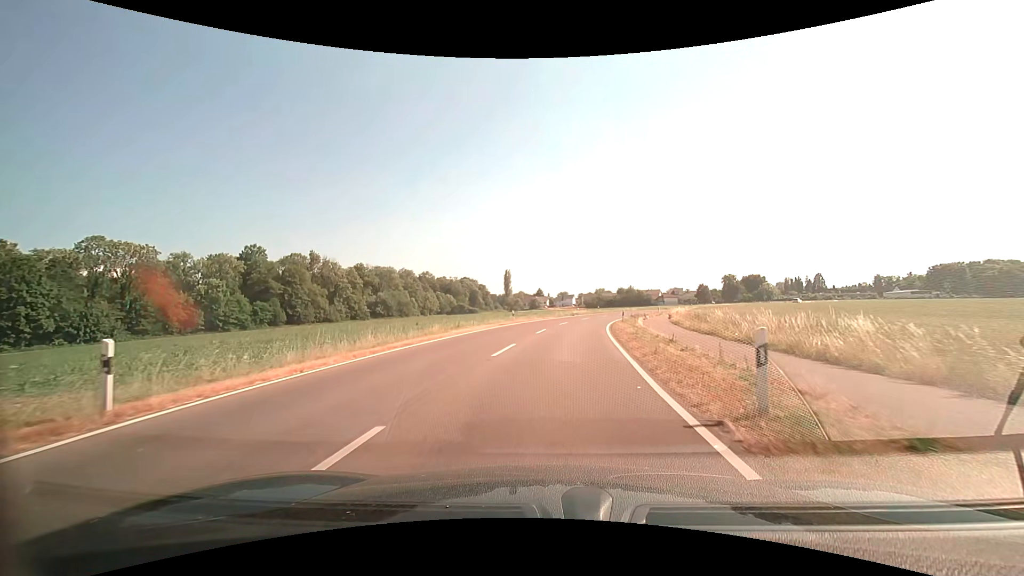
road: tertiary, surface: asphalt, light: Day
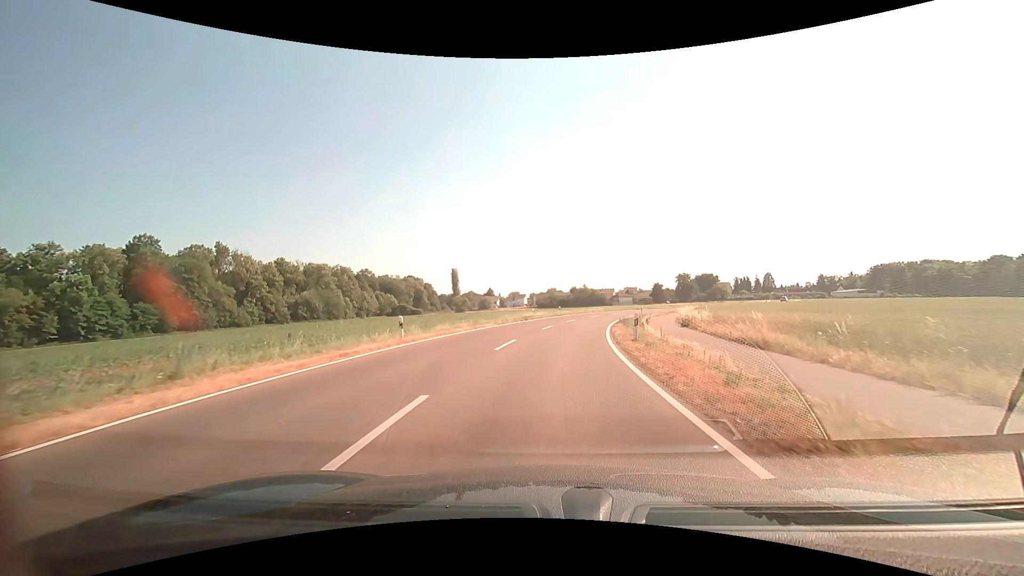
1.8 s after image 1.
(+0.9, +21.8) m; +5°
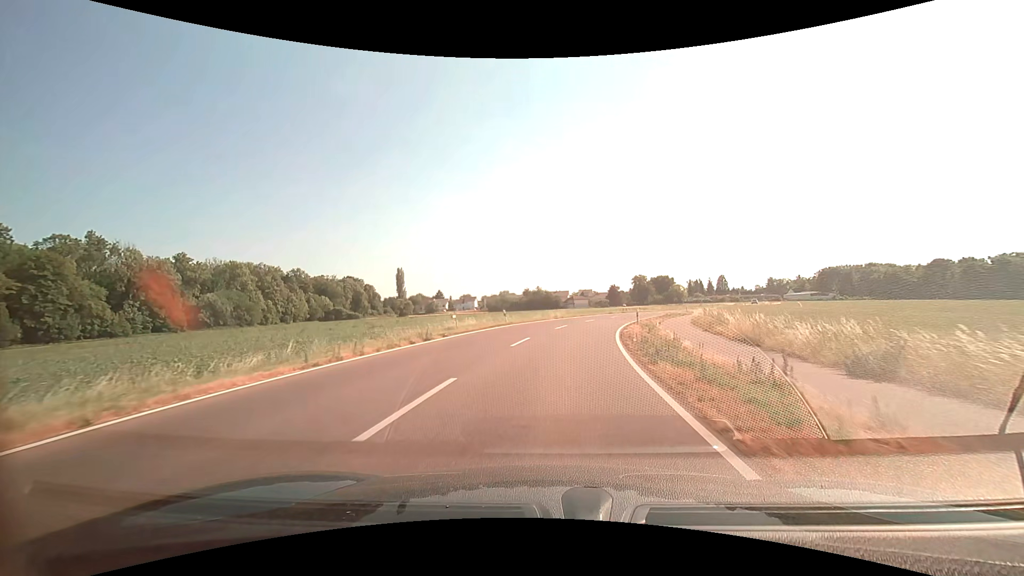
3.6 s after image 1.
(+1.1, +22.1) m; +5°
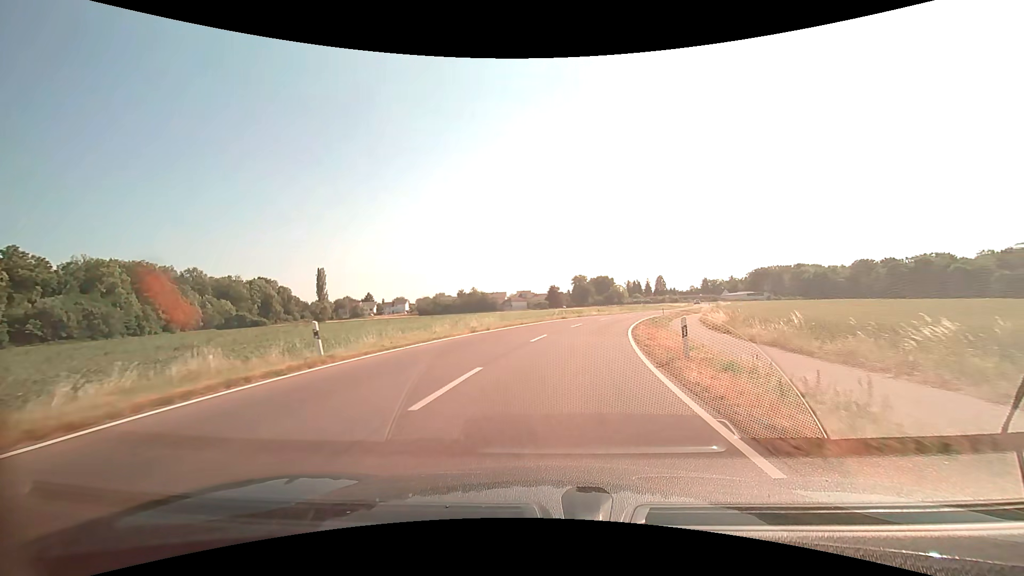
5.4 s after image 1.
(+1.3, +22.4) m; +7°
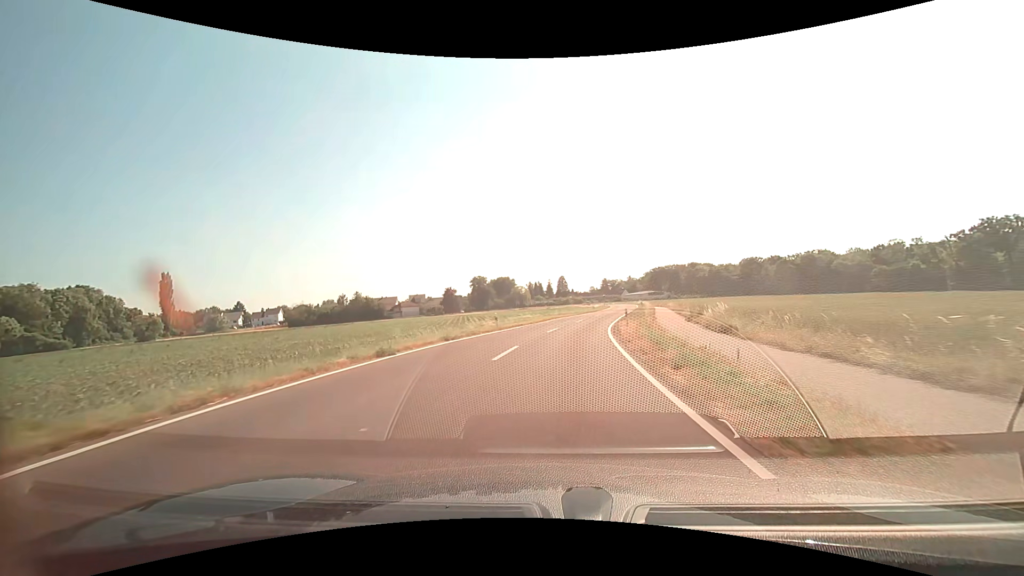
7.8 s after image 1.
(+3.1, +29.8) m; +11°
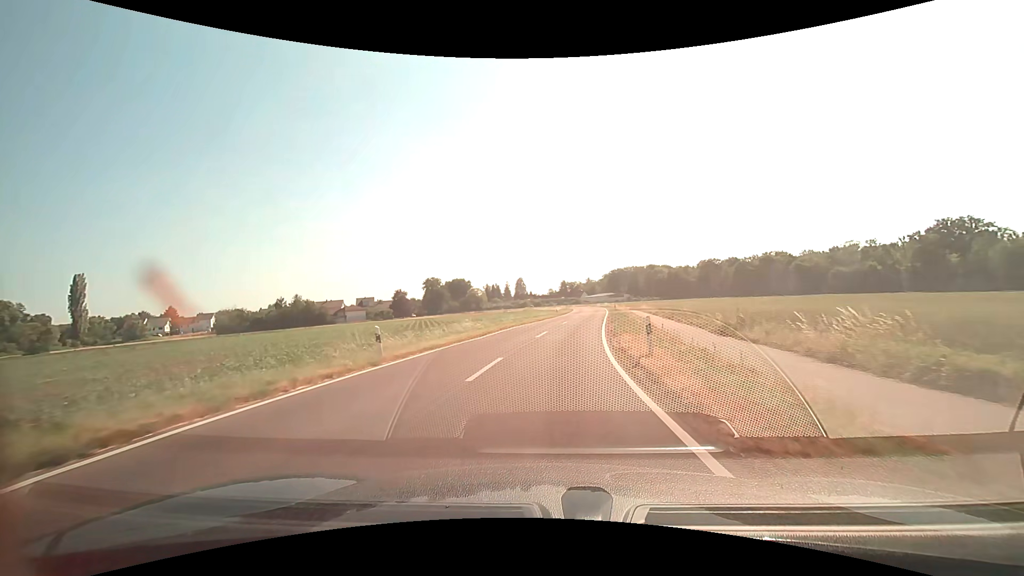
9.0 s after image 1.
(+0.6, +14.7) m; +5°
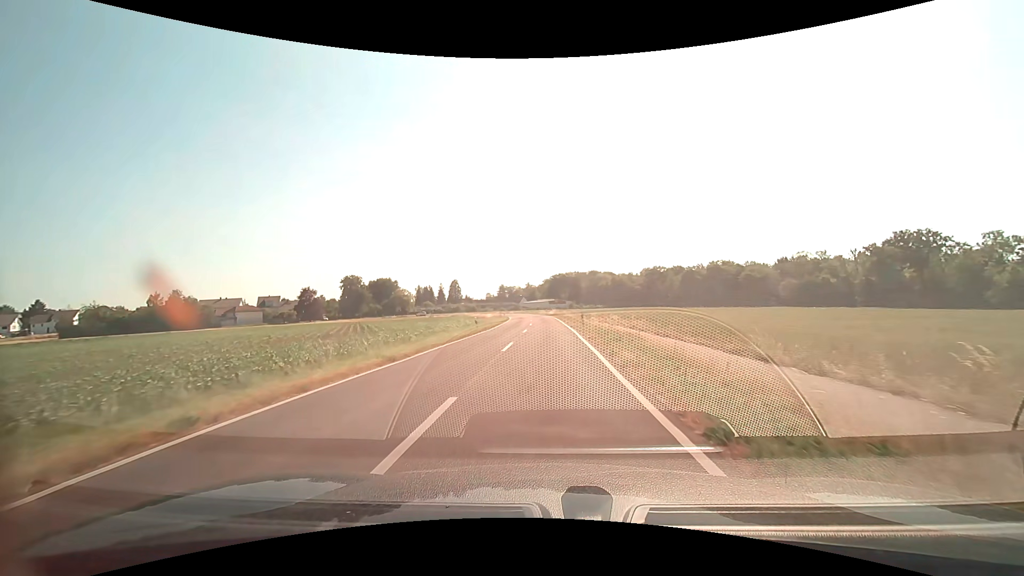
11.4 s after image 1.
(+1.8, +29.2) m; +7°
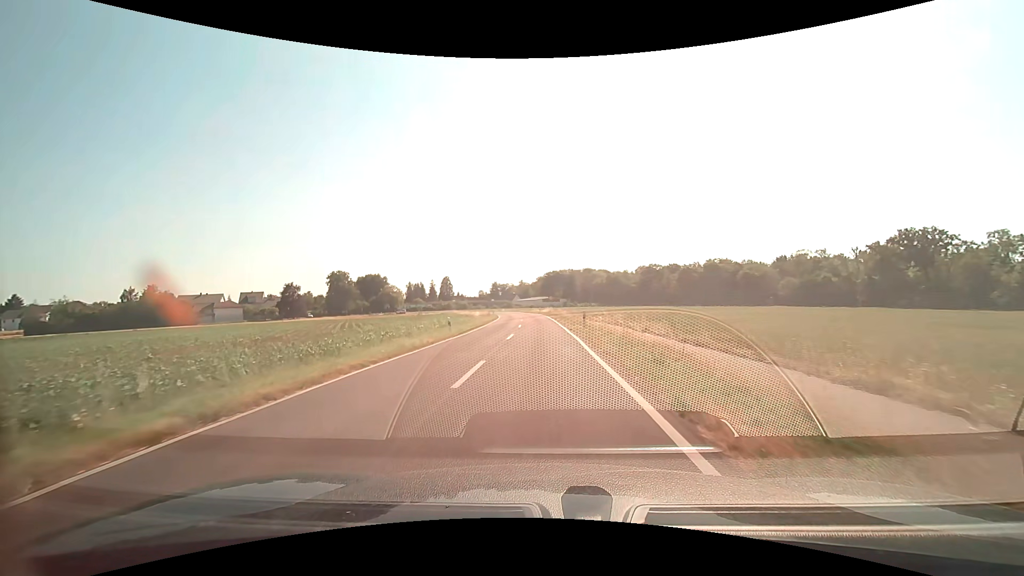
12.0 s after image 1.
(+0.1, +7.4) m; +1°
(0, +10) (0, +20) (0, +30) (0, +40) (0, +50) (-1, +60) (-2, +70) (-3, +80) (-4, +90) (-6, +100) m
